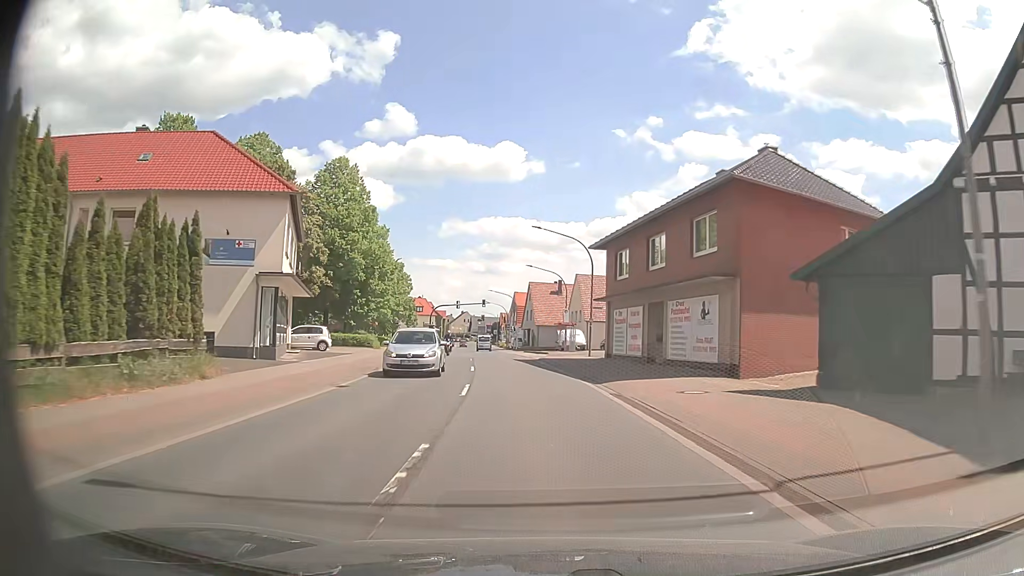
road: primary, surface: asphalt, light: Day
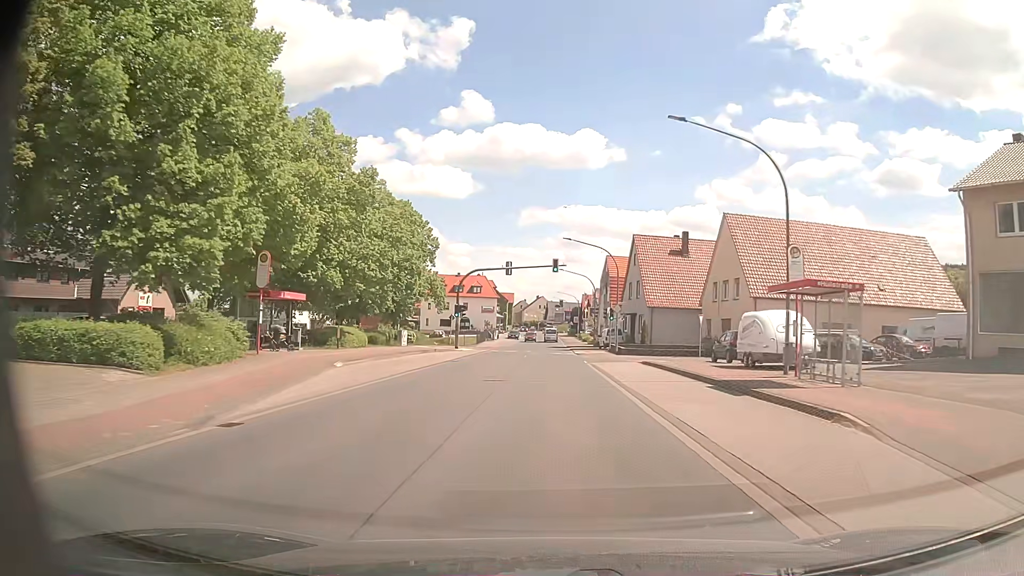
(-3.0, +41.5) m; -7°
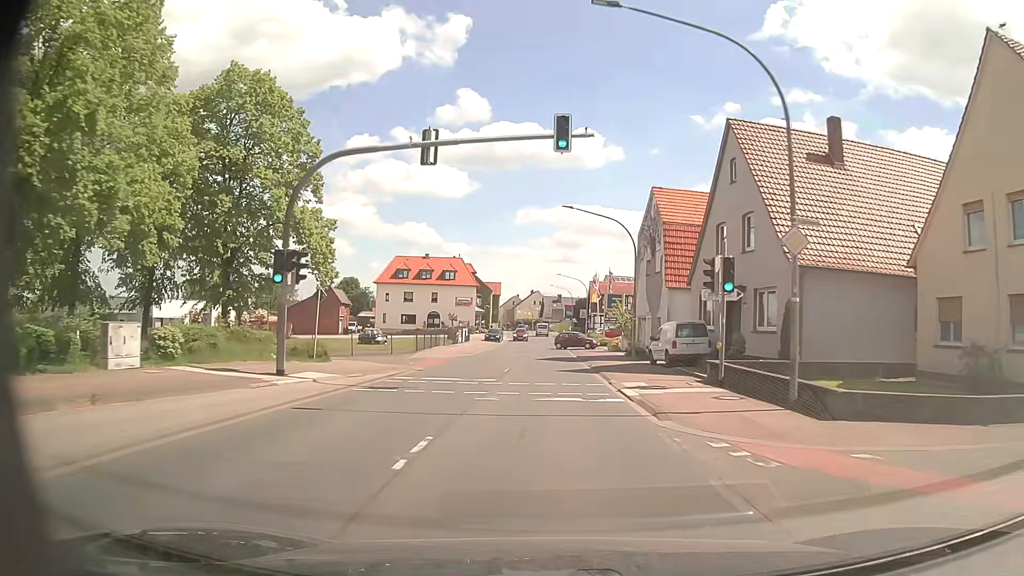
(+0.2, +33.6) m; 0°
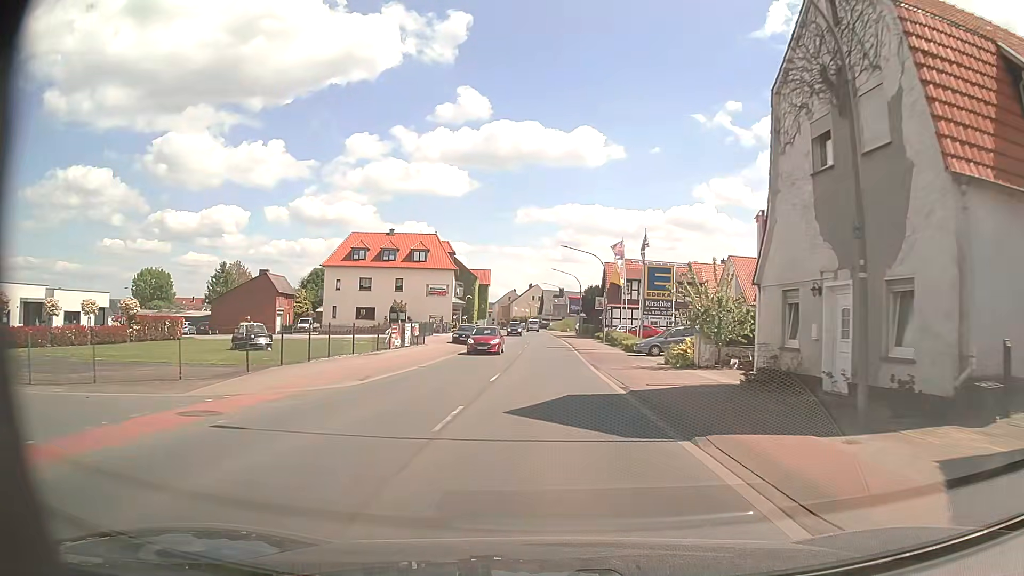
(0.0, +25.1) m; 0°
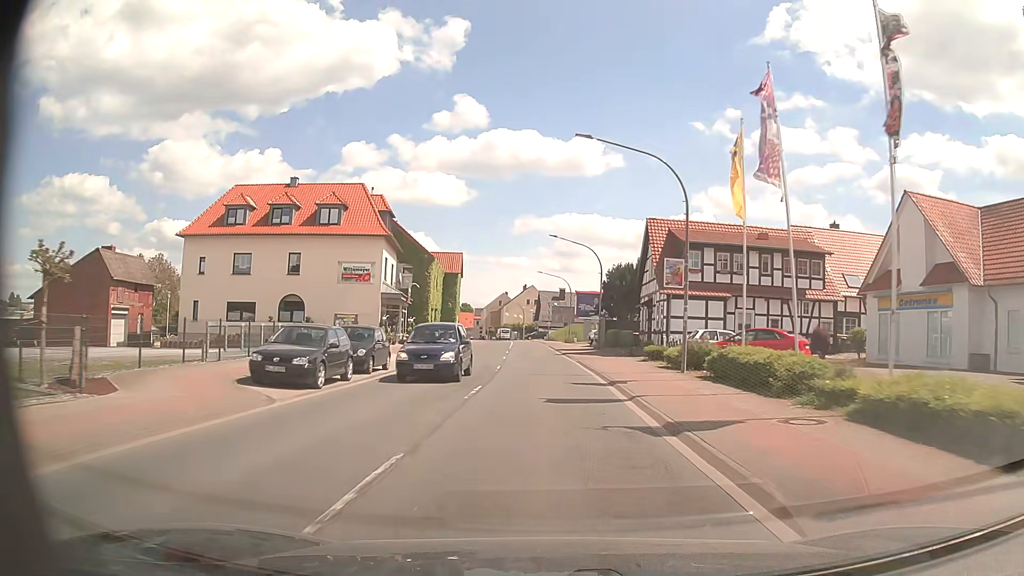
(-0.1, +33.0) m; 0°
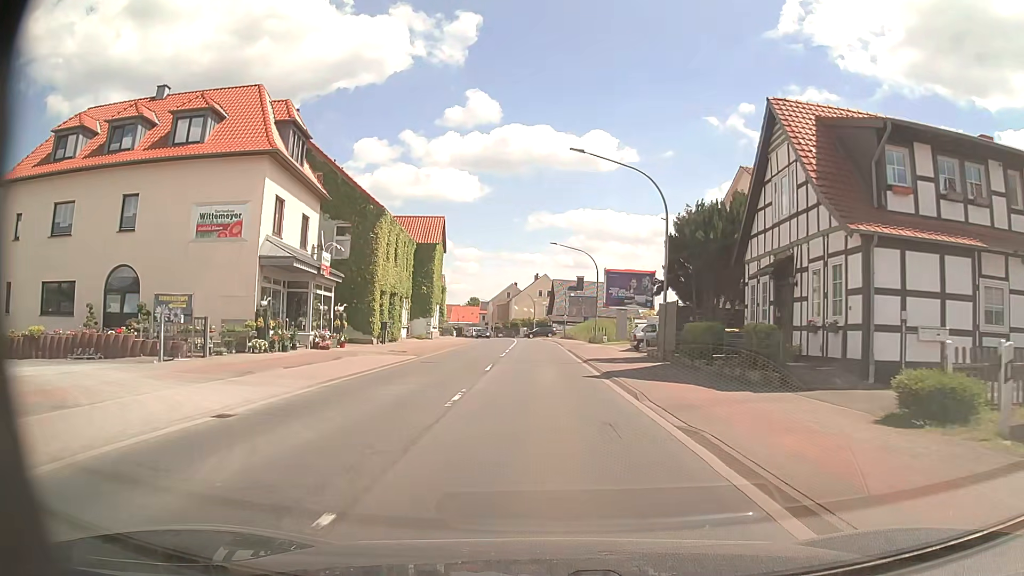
(-0.4, +20.9) m; -2°
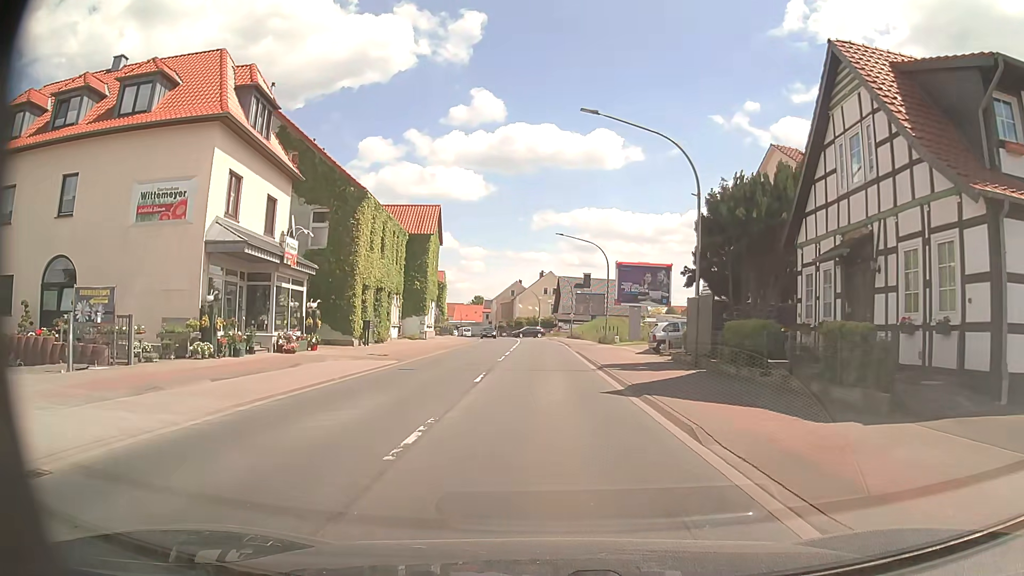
(0.0, +4.2) m; -1°
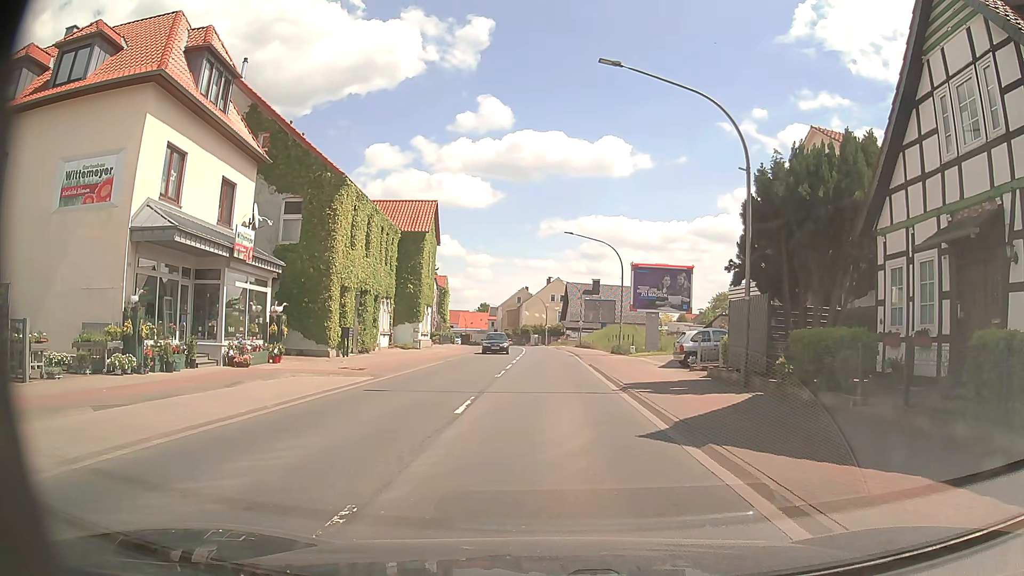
(0.0, +4.0) m; -2°
